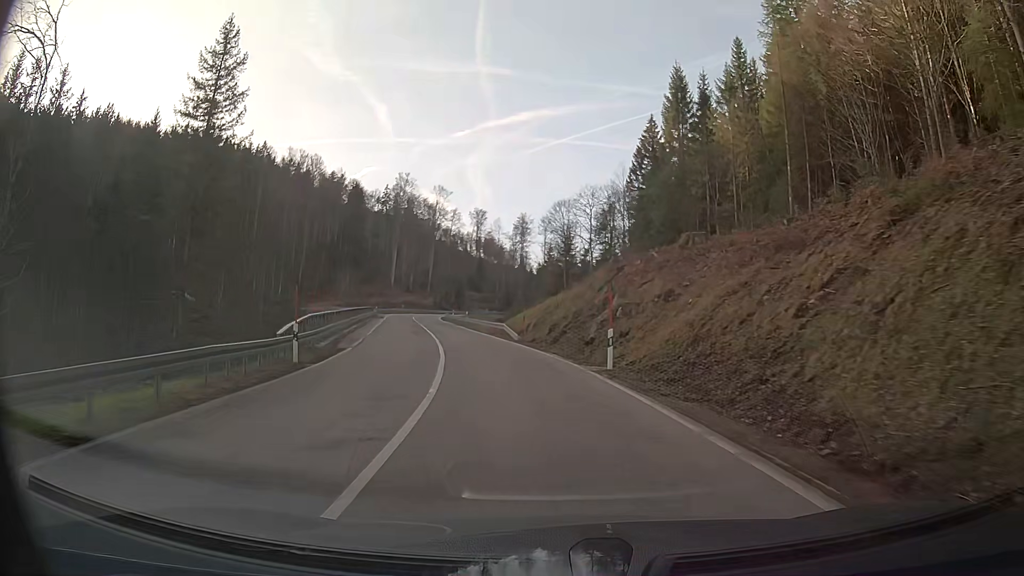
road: secondary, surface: asphalt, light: Day
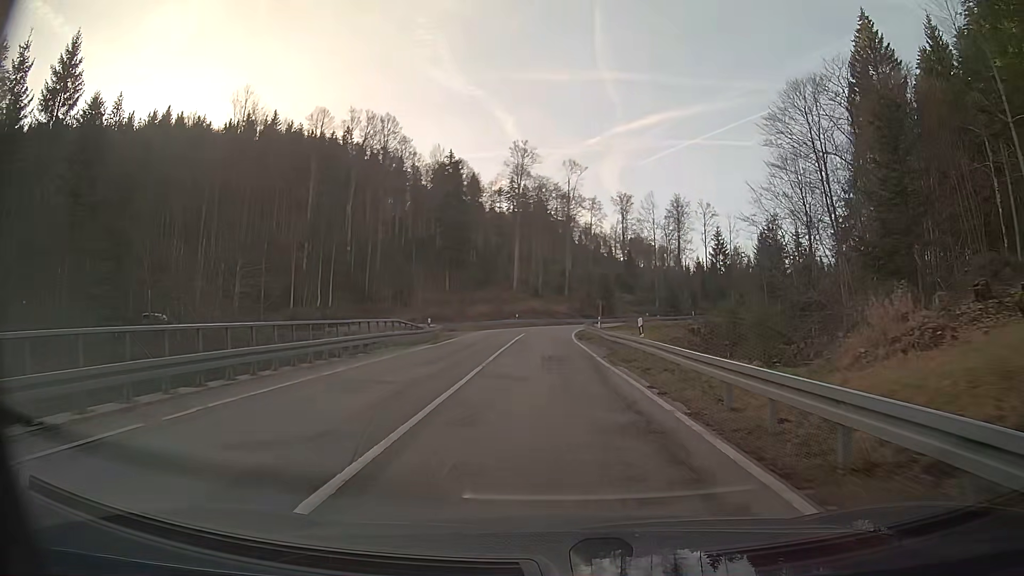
(-5.5, +42.9) m; -11°
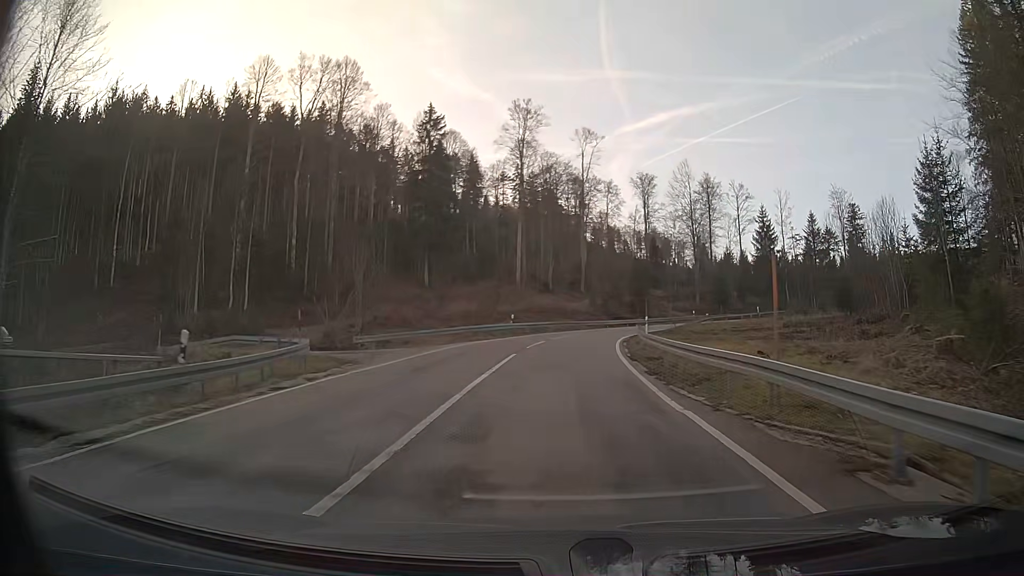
(-0.2, +26.4) m; 0°
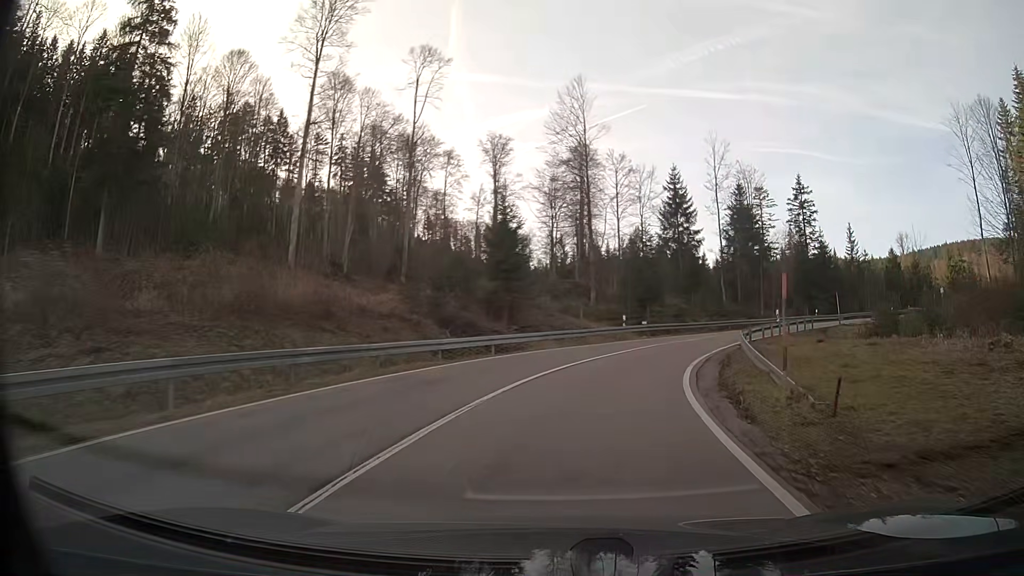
(+3.9, +40.7) m; +17°
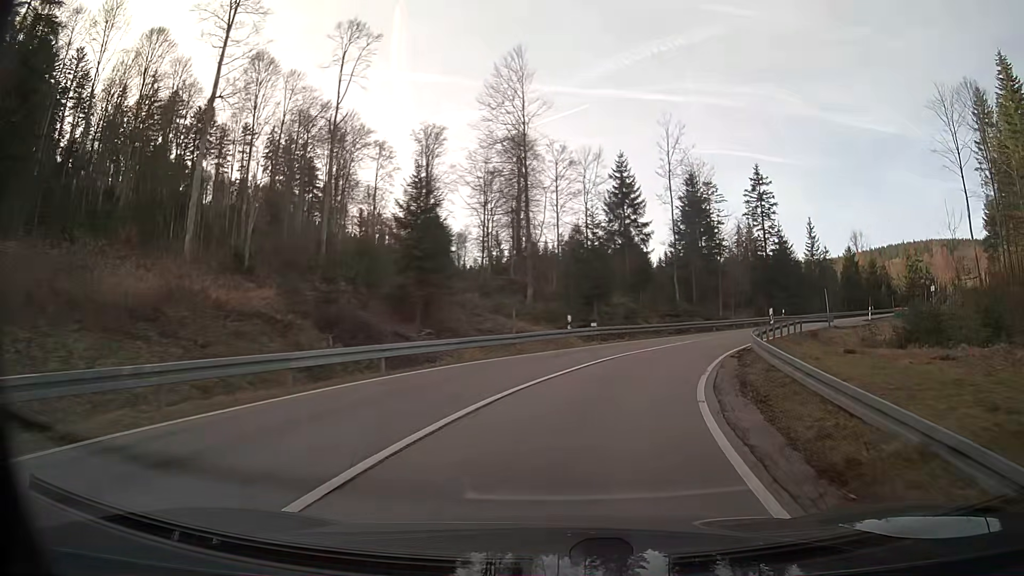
(+0.4, +8.0) m; +6°
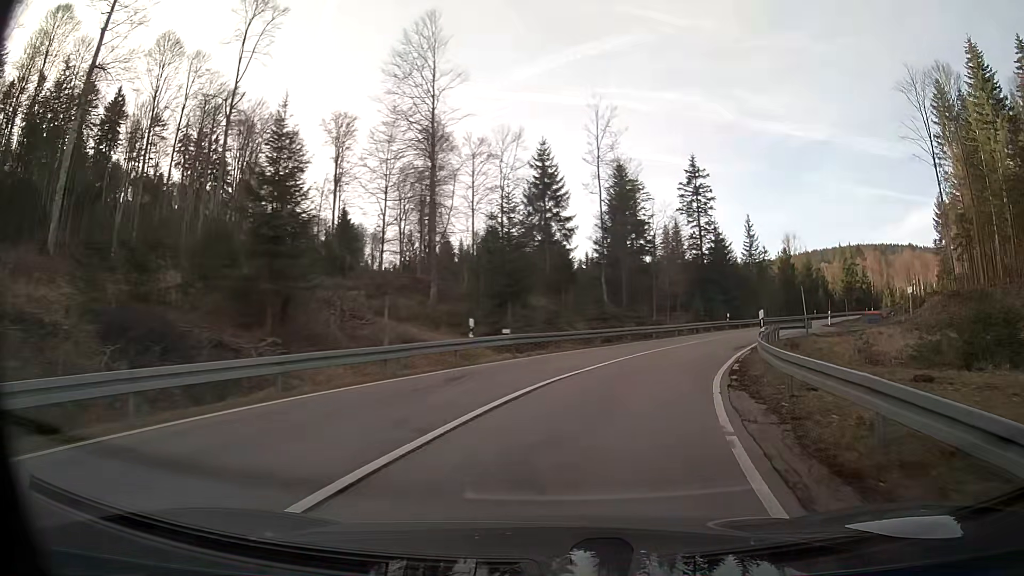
(+0.5, +8.1) m; +7°
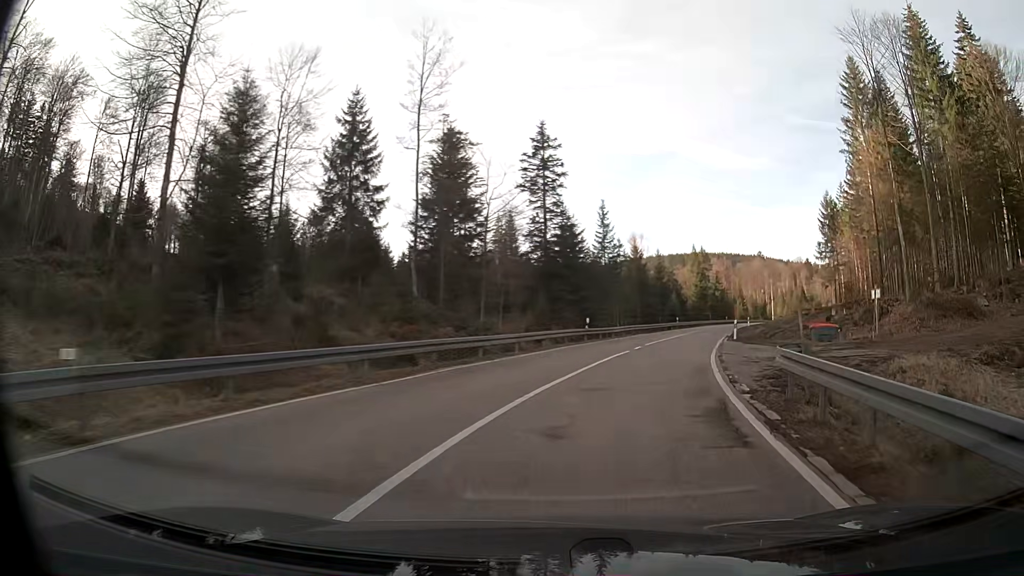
(+2.0, +16.0) m; +14°
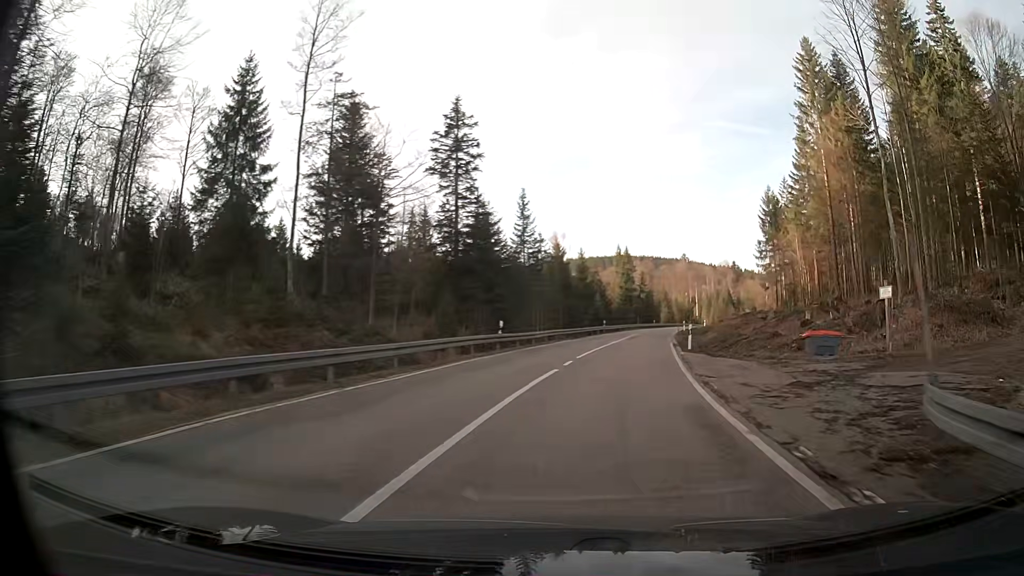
(+0.4, +8.2) m; +5°
